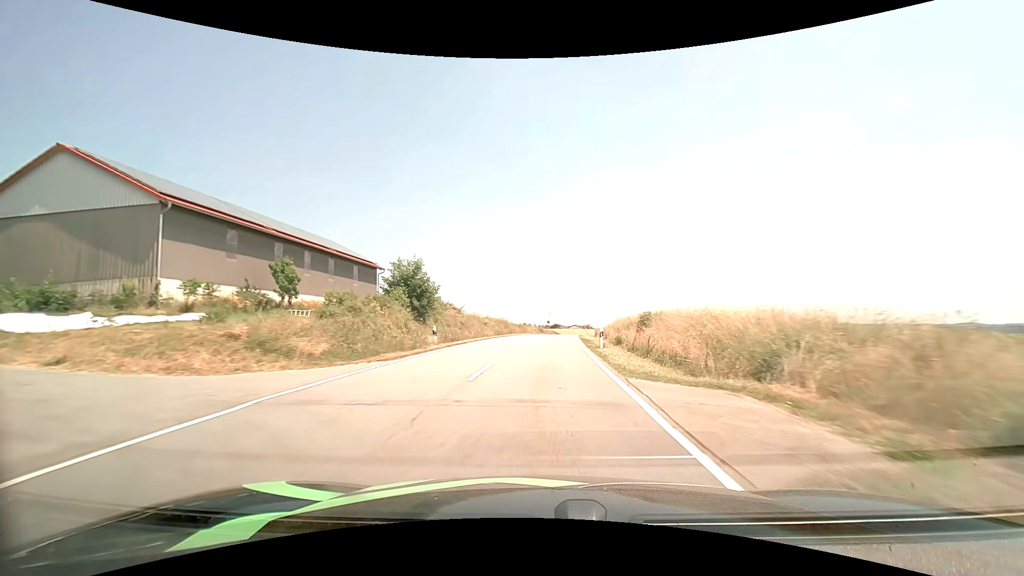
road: tertiary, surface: asphalt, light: Day
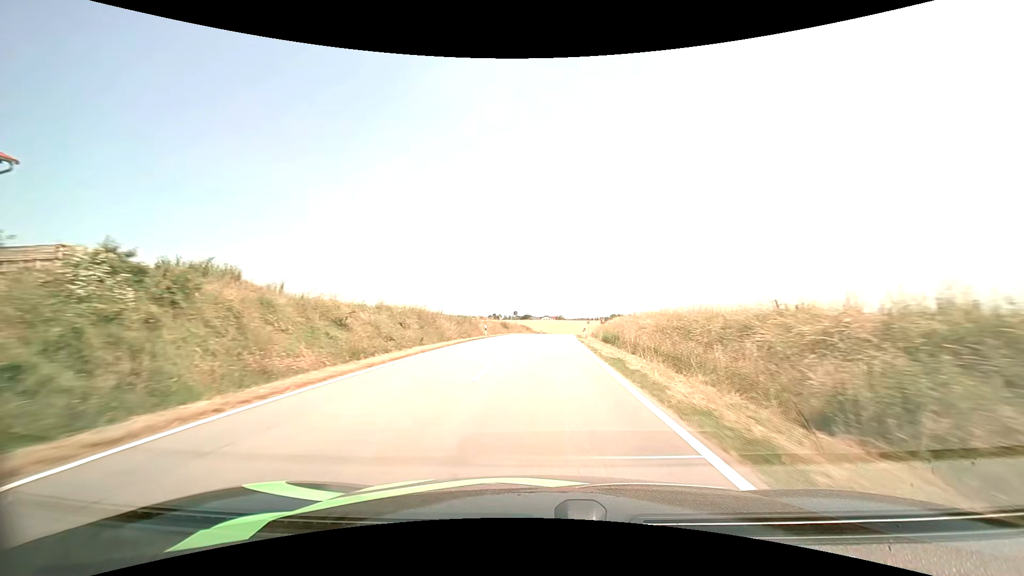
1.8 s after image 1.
(+1.1, +36.9) m; +3°
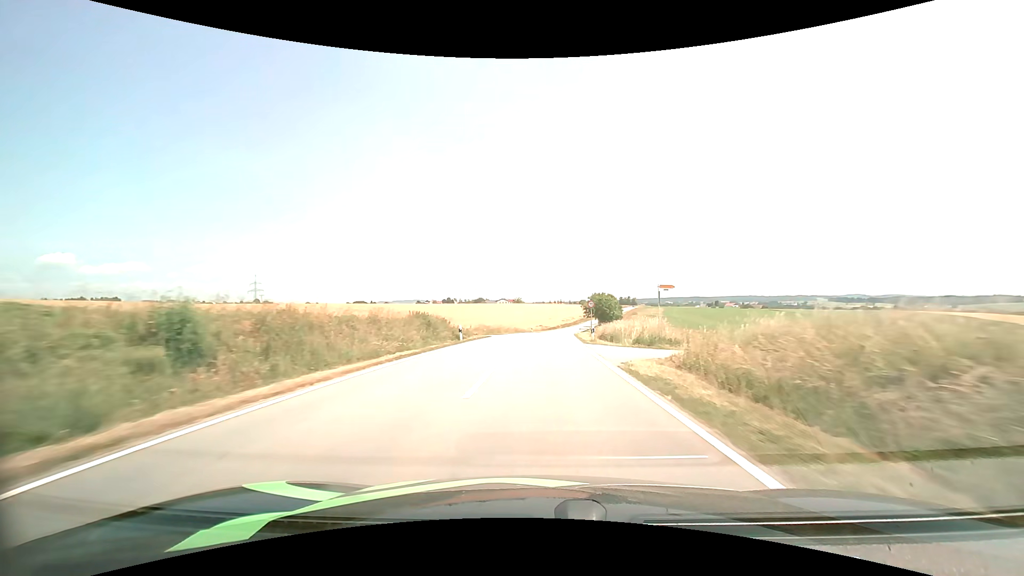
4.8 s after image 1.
(+2.4, +64.1) m; +5°
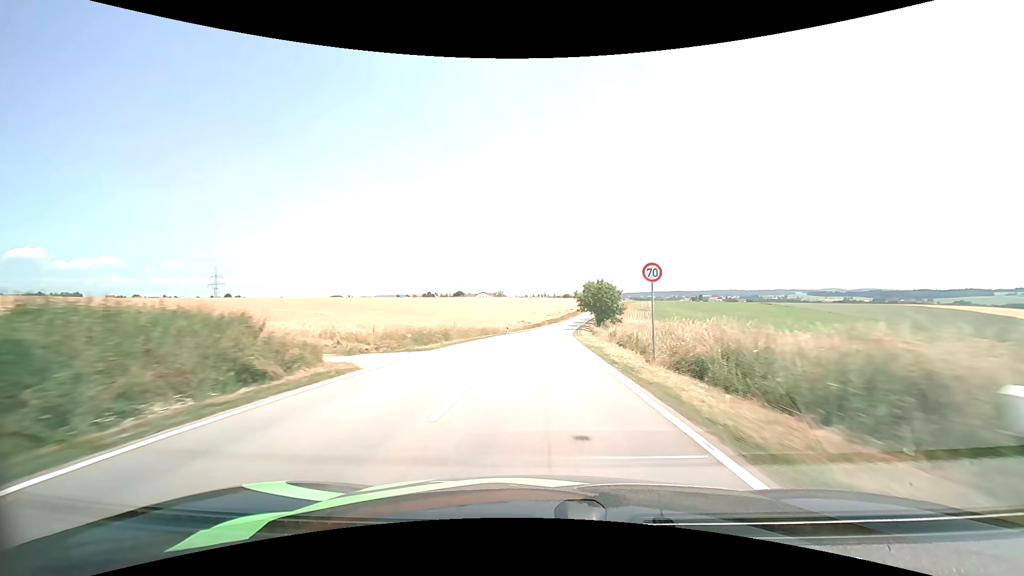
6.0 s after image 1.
(+0.5, +26.5) m; +2°
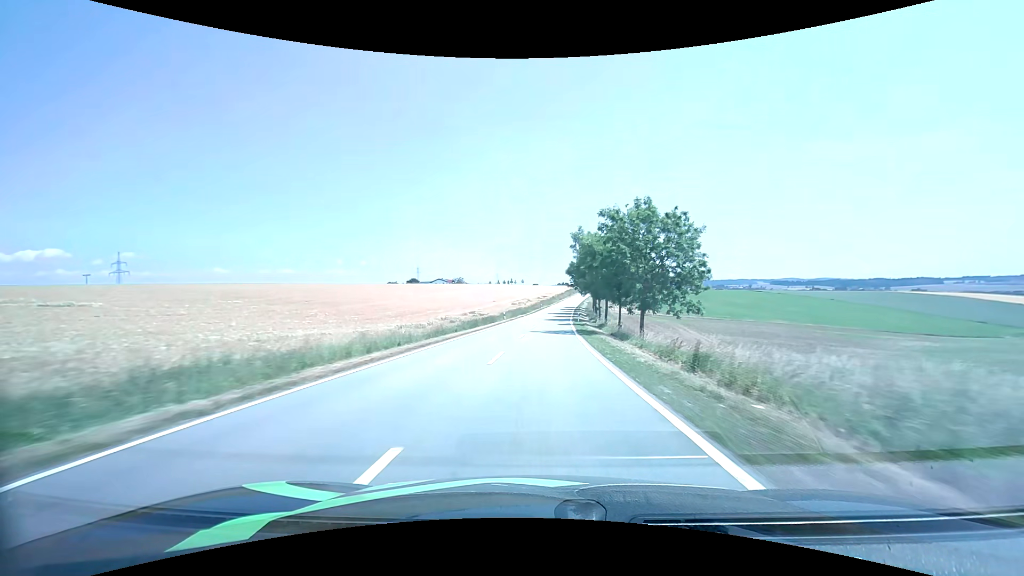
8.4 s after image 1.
(+1.9, +55.0) m; +4°
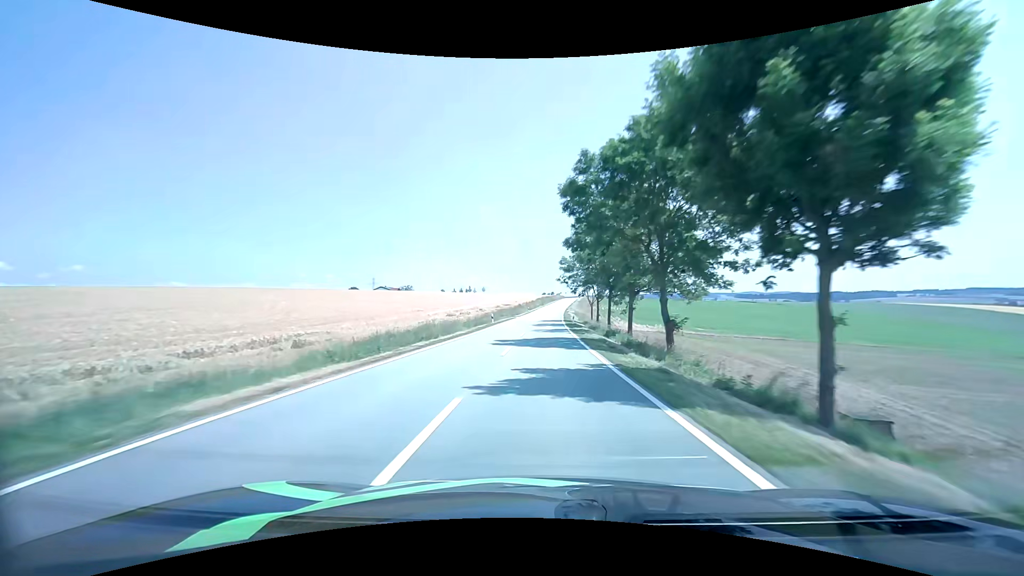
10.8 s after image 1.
(+1.9, +58.7) m; +3°
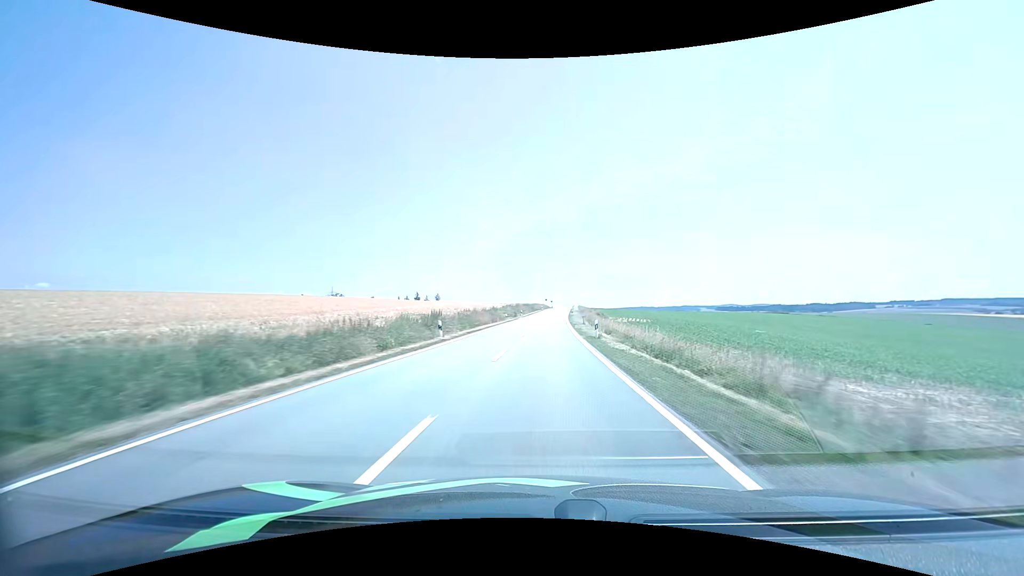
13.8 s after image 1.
(+2.4, +75.5) m; +3°
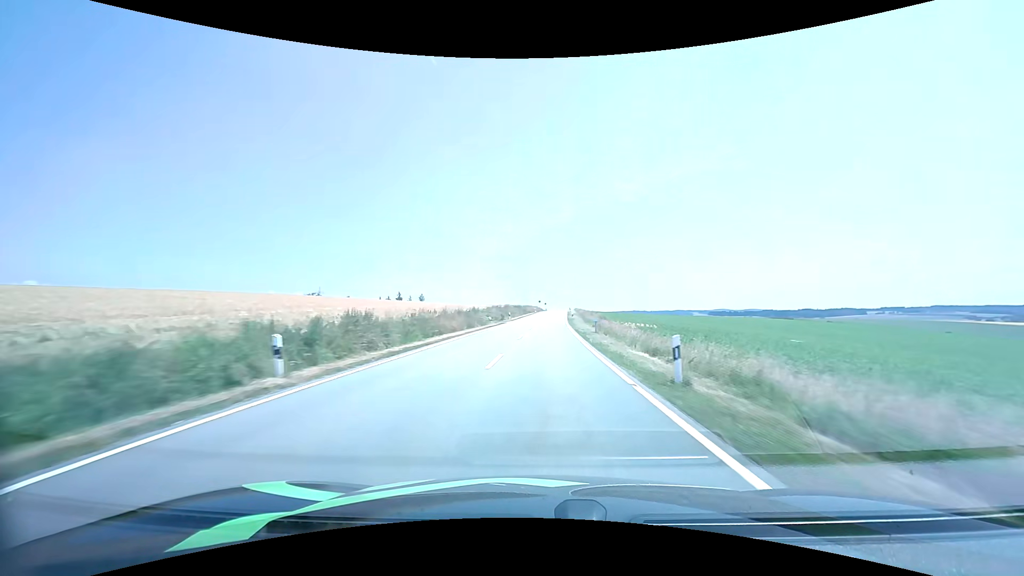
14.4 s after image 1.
(+0.1, +15.1) m; +1°
(0, +10) (0, +20) (0, +30) (+1, +40) (+1, +50) (+2, +60) (+2, +70) (+3, +80) (+3, +90) (+4, +100) m
